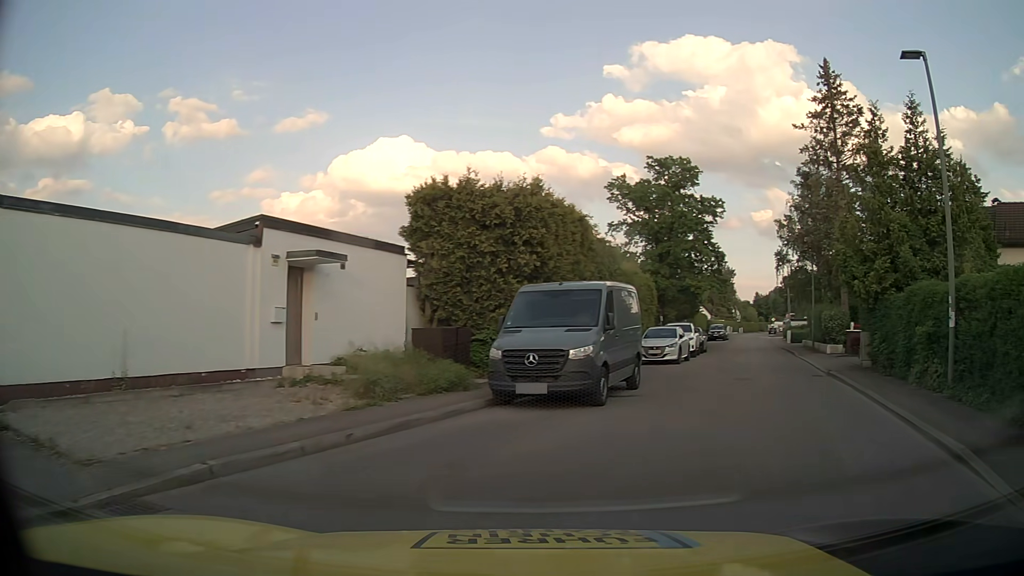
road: residential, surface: asphalt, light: Day
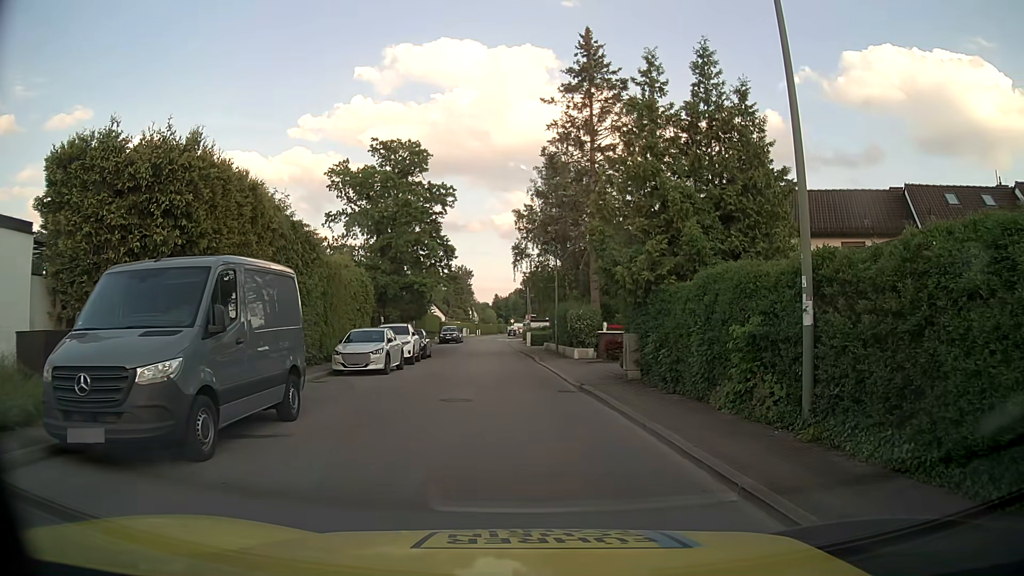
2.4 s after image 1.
(+1.4, +4.9) m; +23°
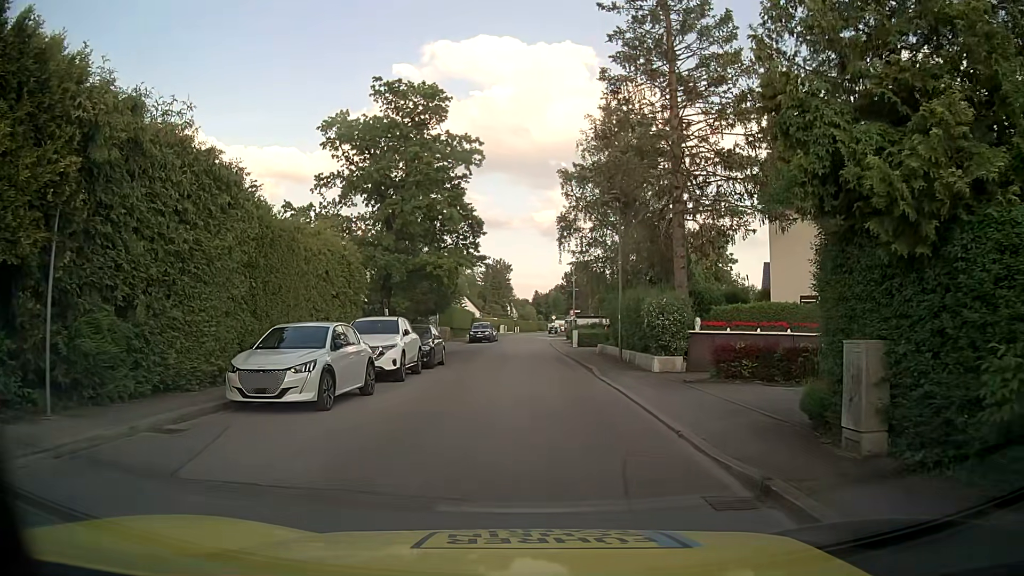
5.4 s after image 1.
(-0.4, +10.2) m; -4°
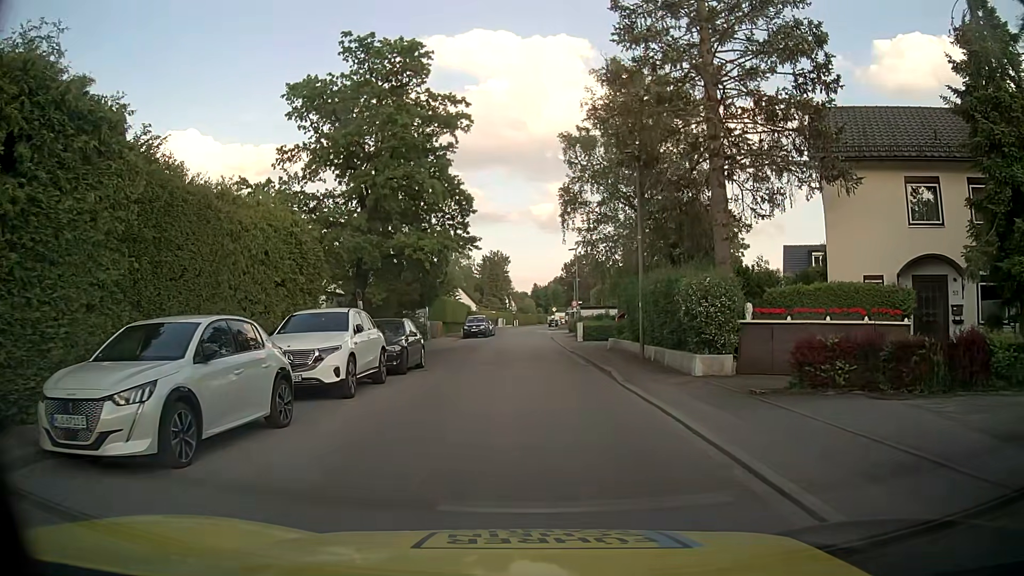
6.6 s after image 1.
(+0.1, +4.9) m; +2°
(0, +10) (-1, +20) (-1, +30) (-1, +40) (-1, +50) (-2, +60) (-2, +70) (-2, +80) (-2, +90) (-2, +100) m
